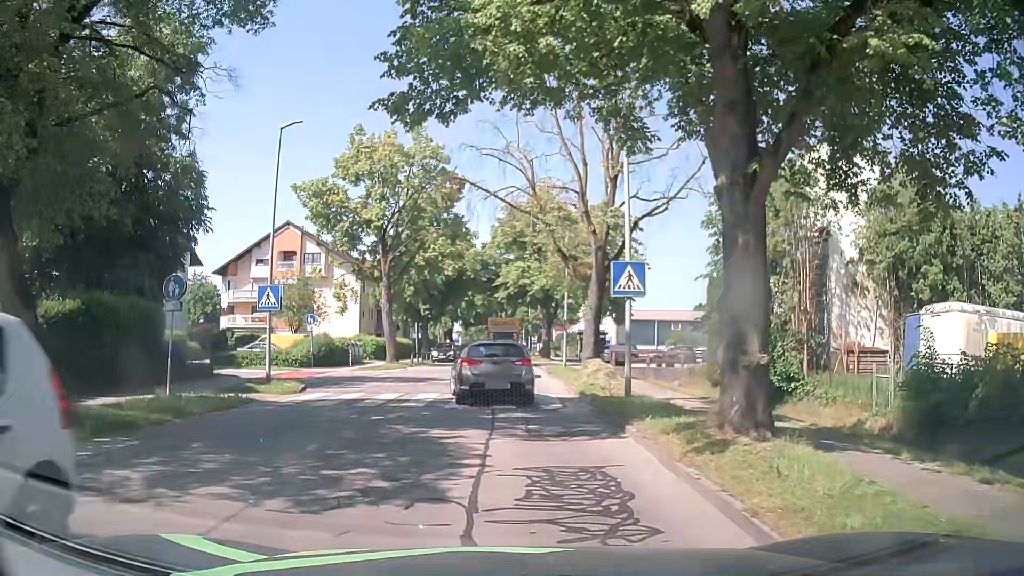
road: unclassified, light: Day
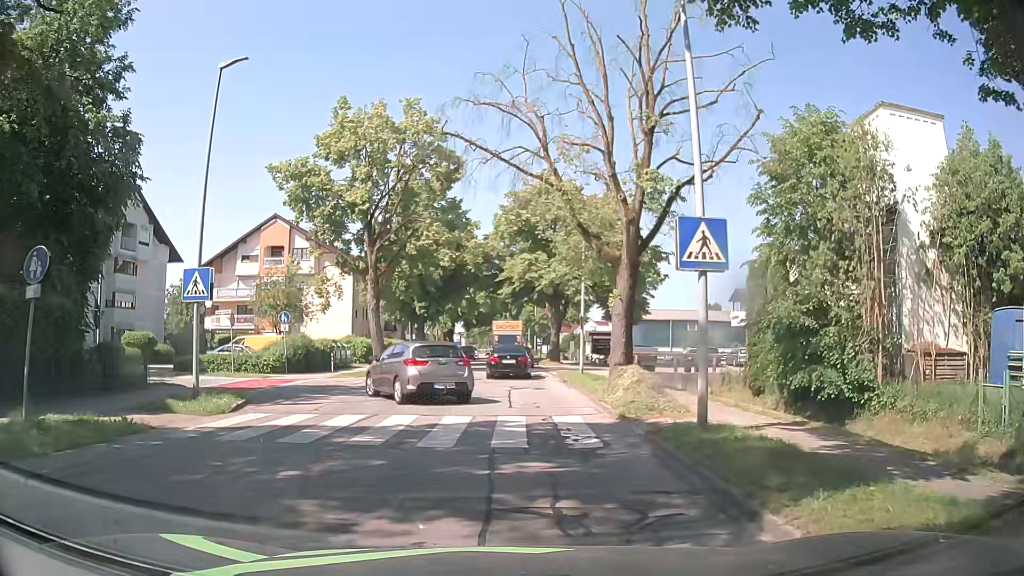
(0.0, +5.4) m; 0°
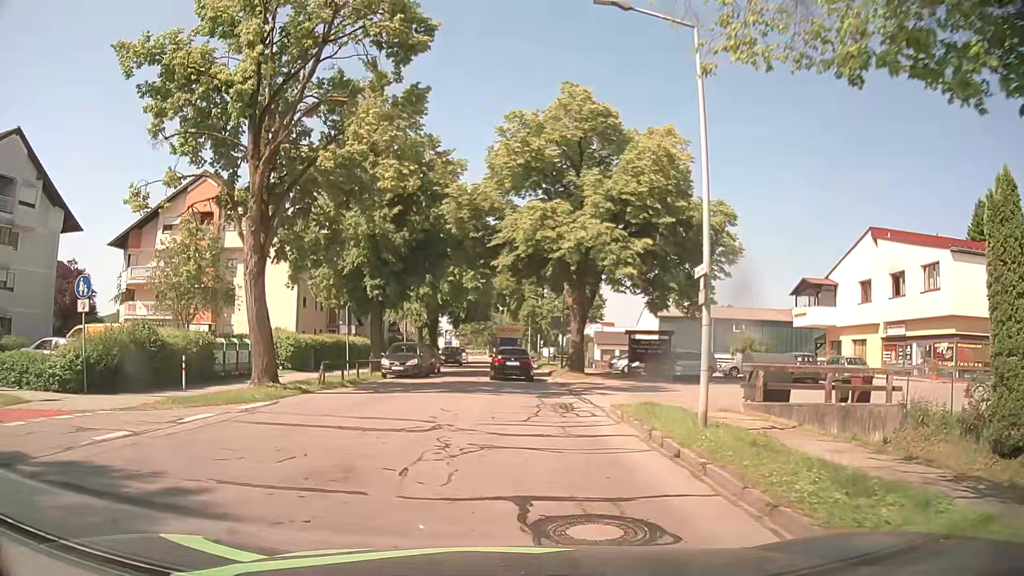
(-0.2, +17.1) m; 0°
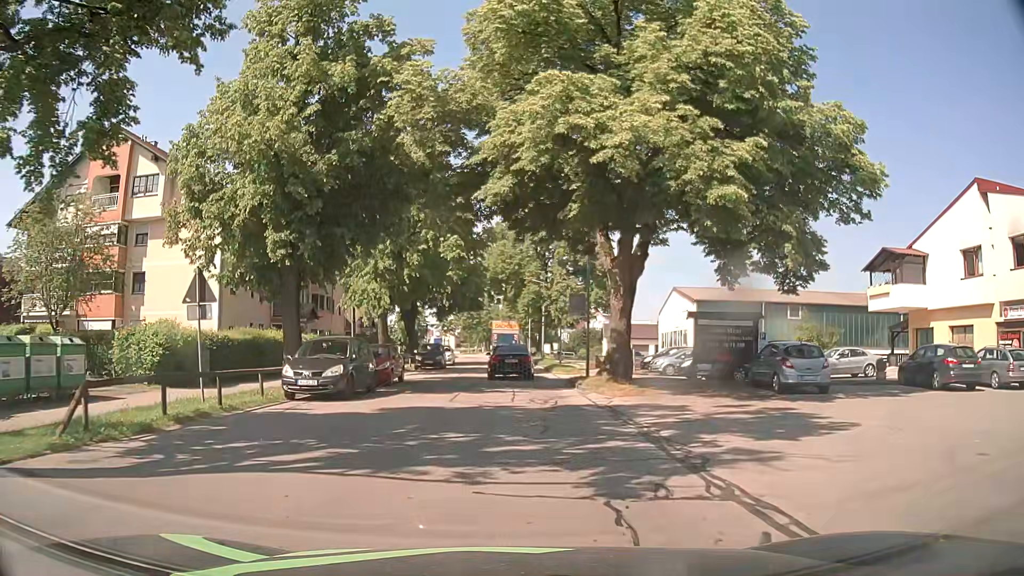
(0.0, +13.2) m; 0°
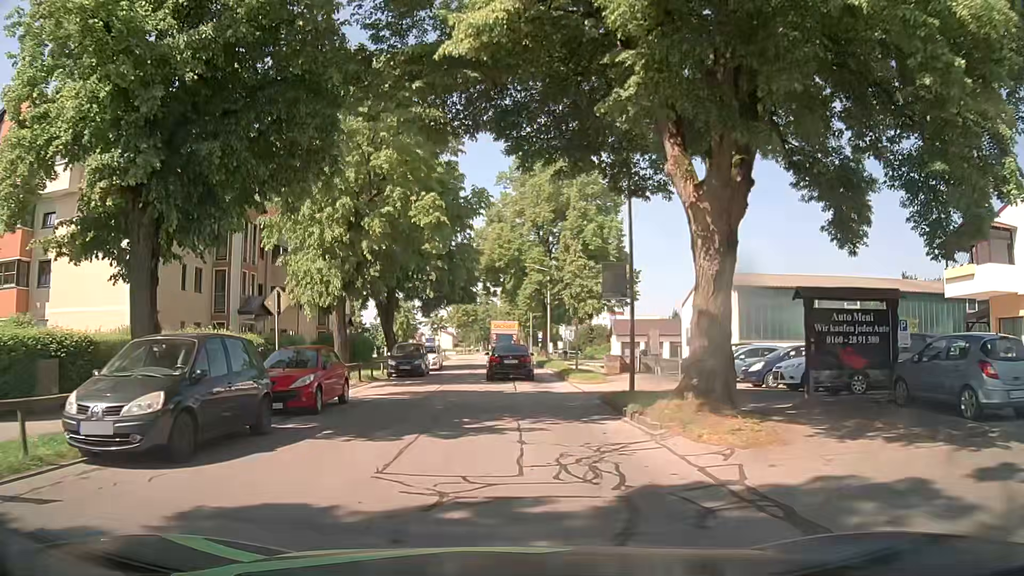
(0.0, +9.1) m; -1°
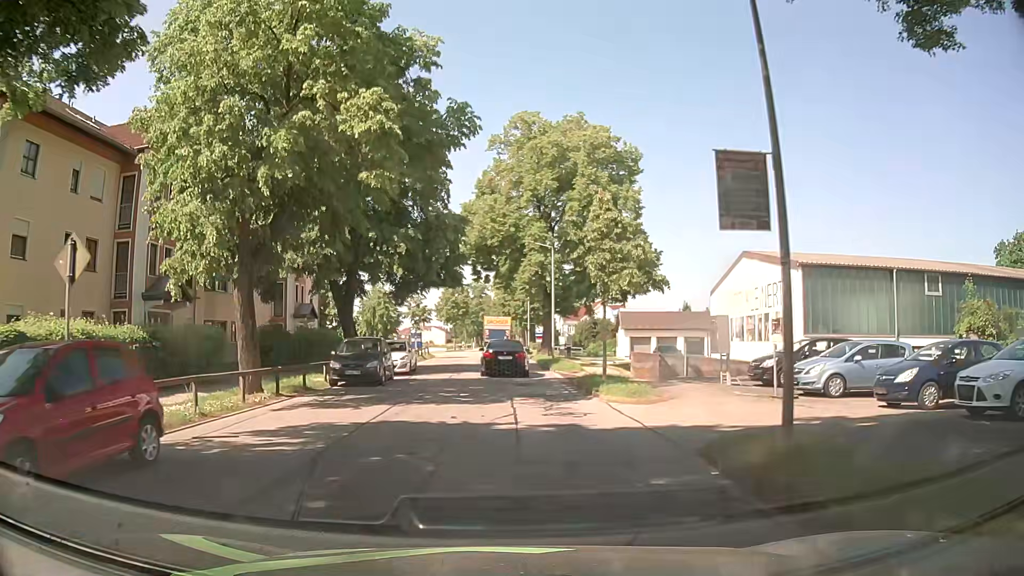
(+0.2, +9.5) m; +1°
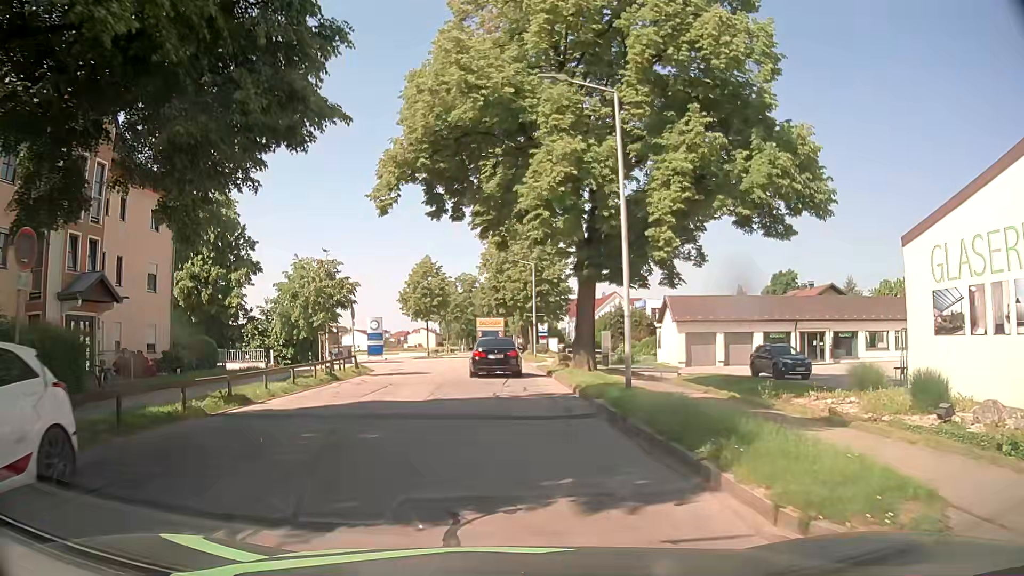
(+0.3, +25.1) m; +1°
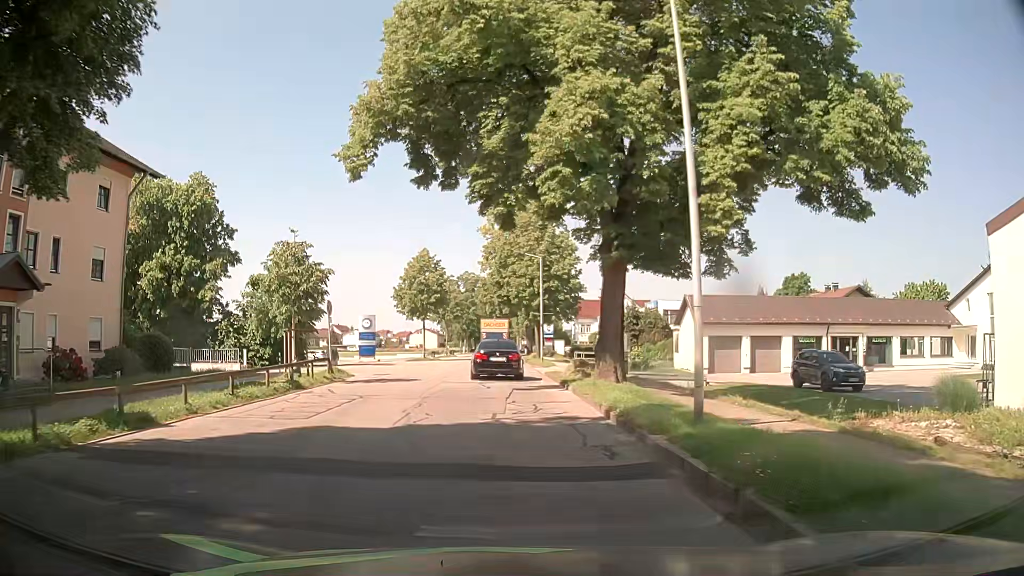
(-0.1, +5.0) m; -1°
(0, +10) (0, +20) (0, +30) (0, +40) (0, +50) (0, +60) (0, +70) (0, +80) (0, +90) (0, +100) m
